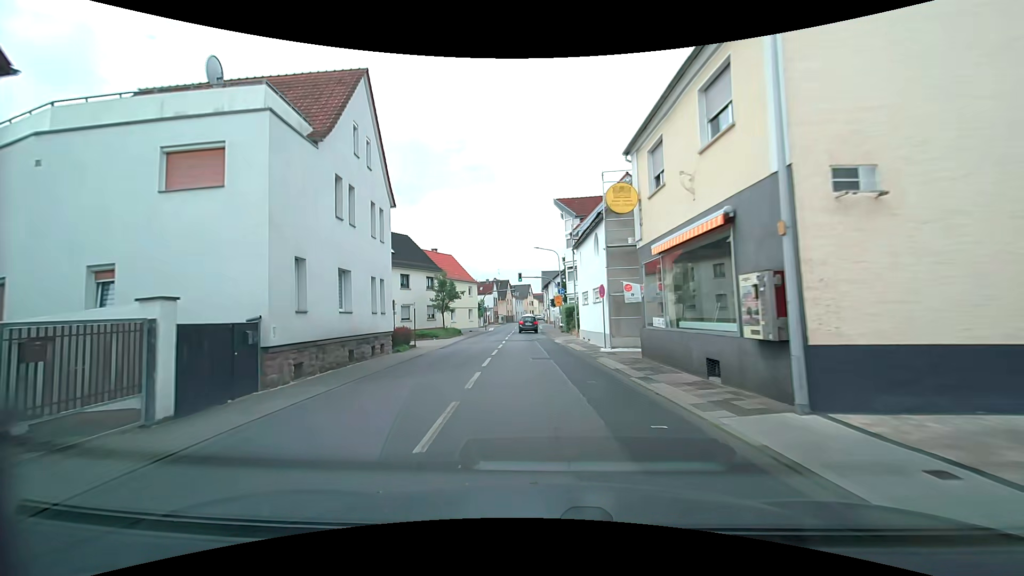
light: Day
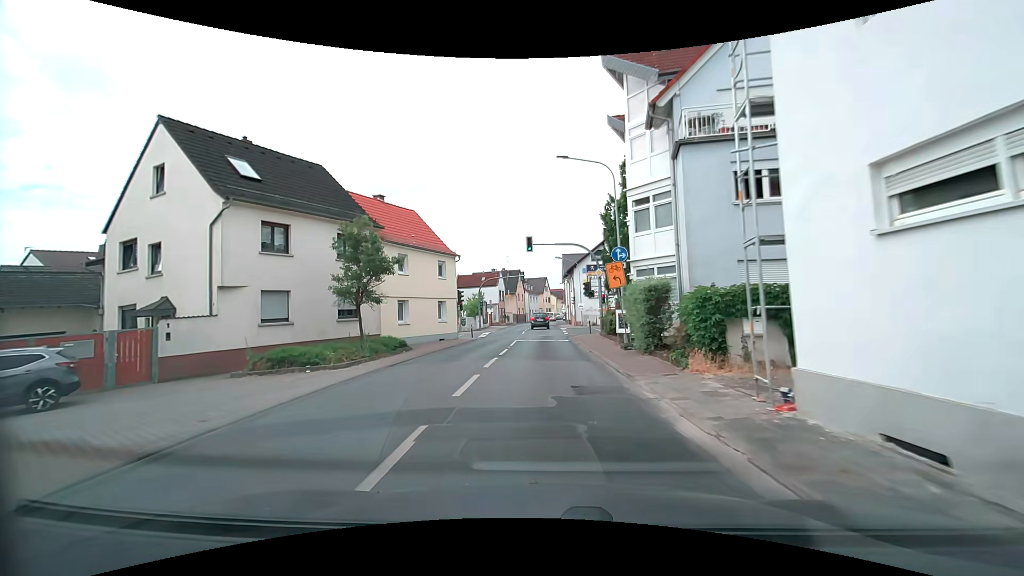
(-0.9, +24.7) m; -2°
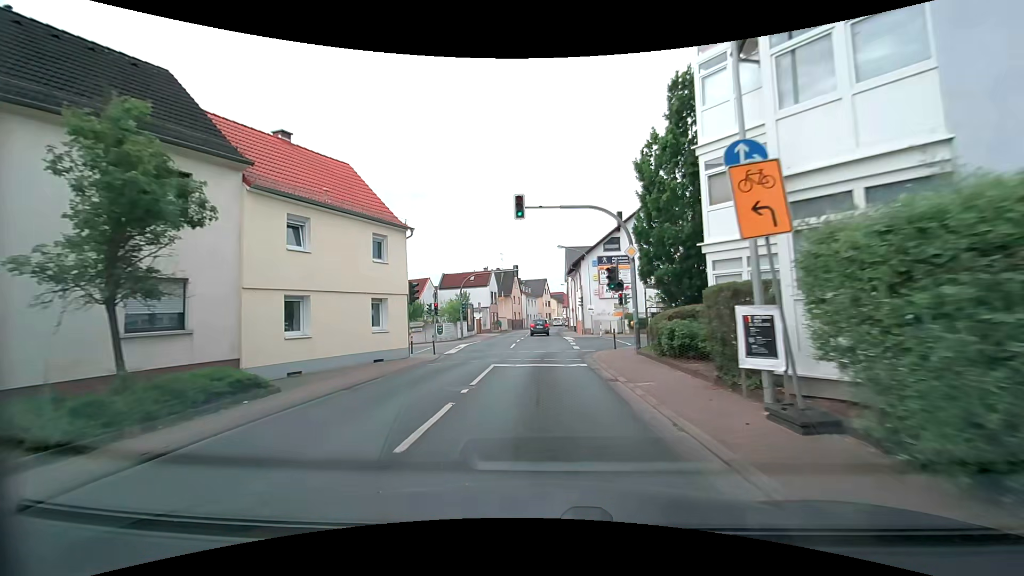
(0.0, +12.1) m; 0°
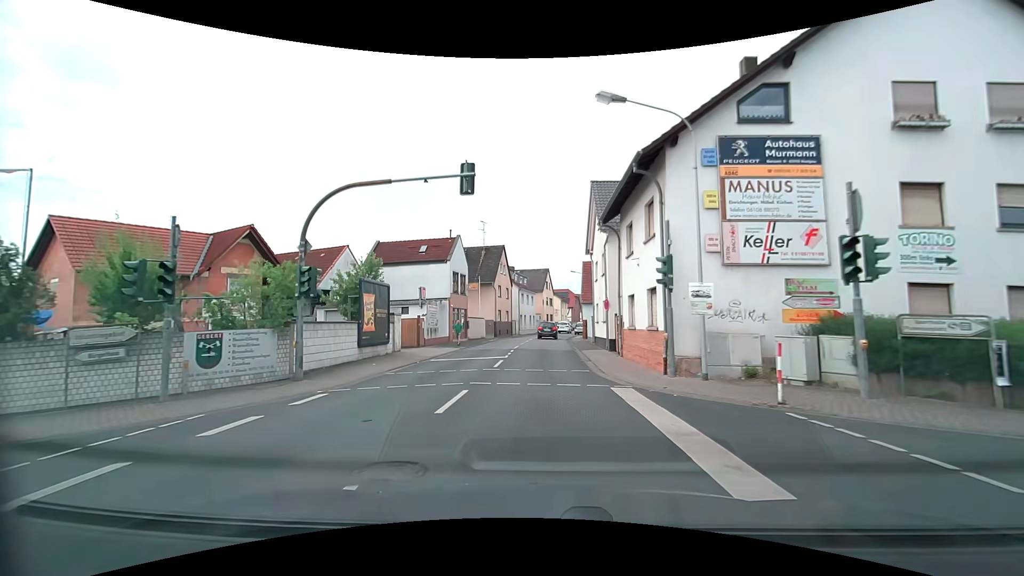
(+0.1, +29.6) m; 0°
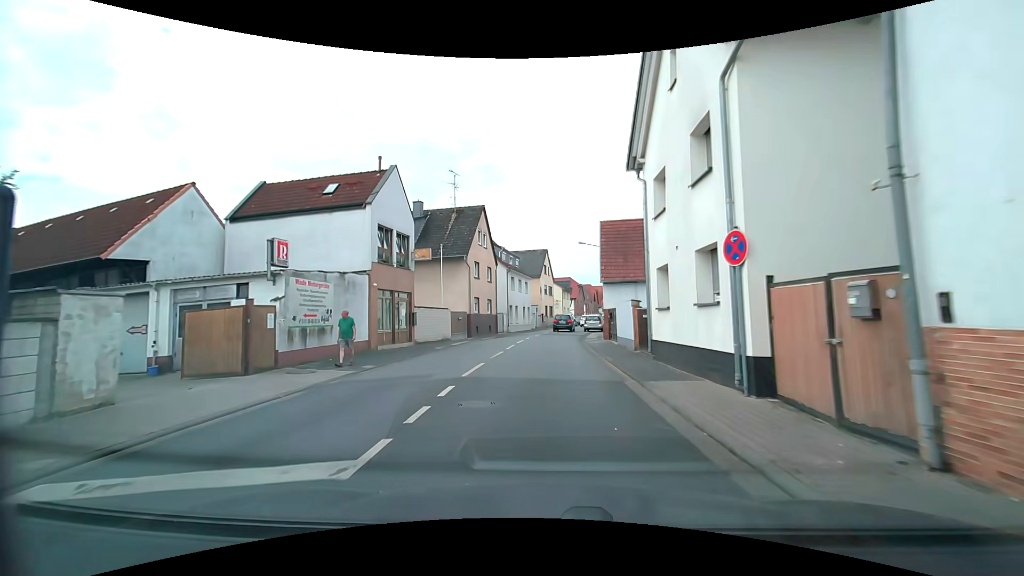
(0.0, +17.6) m; -2°
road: tertiary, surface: asphalt
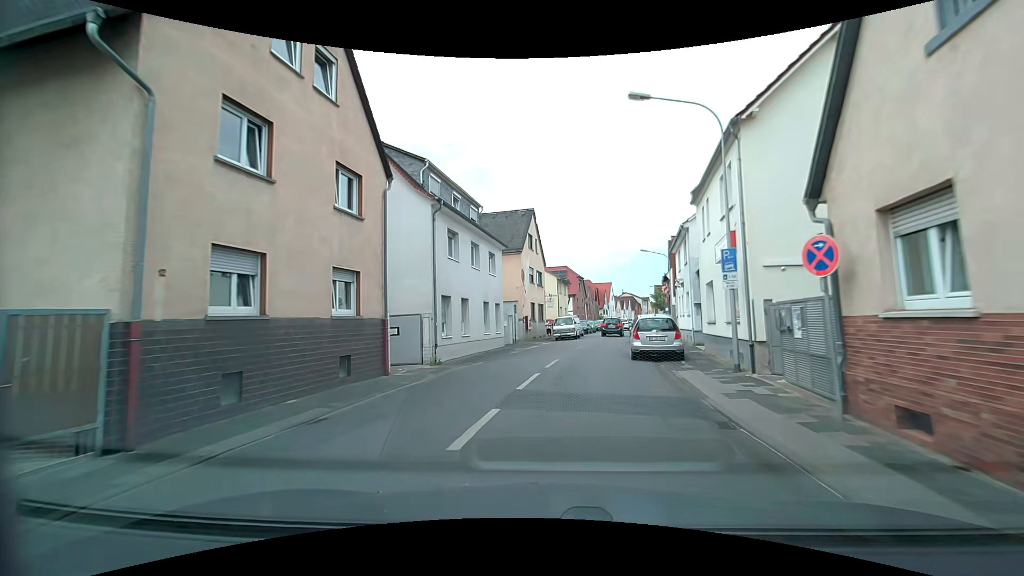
(+1.1, +29.2) m; +4°
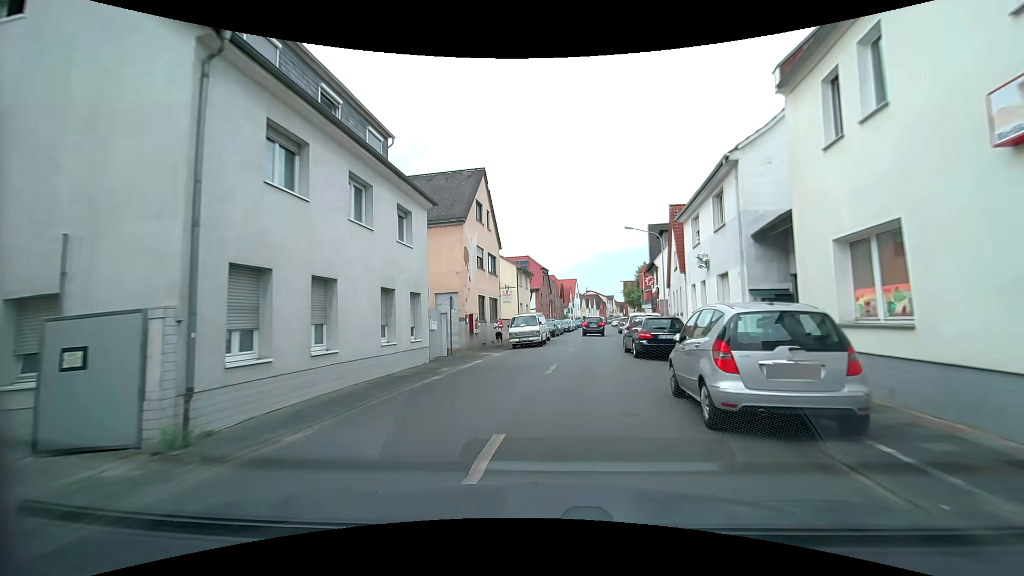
(+0.4, +11.5) m; +4°
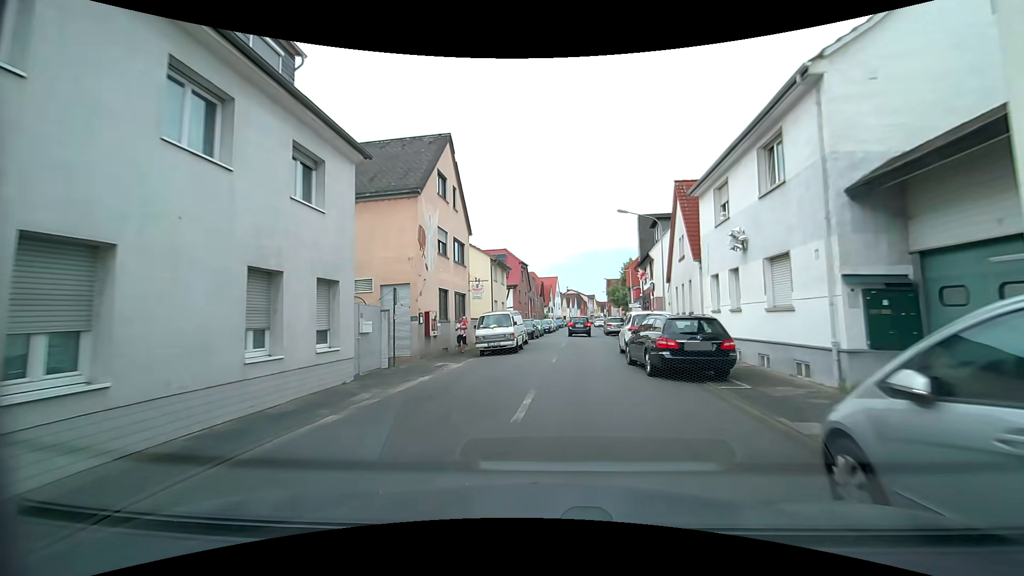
(+0.1, +5.8) m; +1°
(0, +10) (+1, +20) (+2, +30) (+3, +40) (+4, +50) (+5, +60) (+5, +70) (+6, +80) (+7, +90) (+9, +100) m
